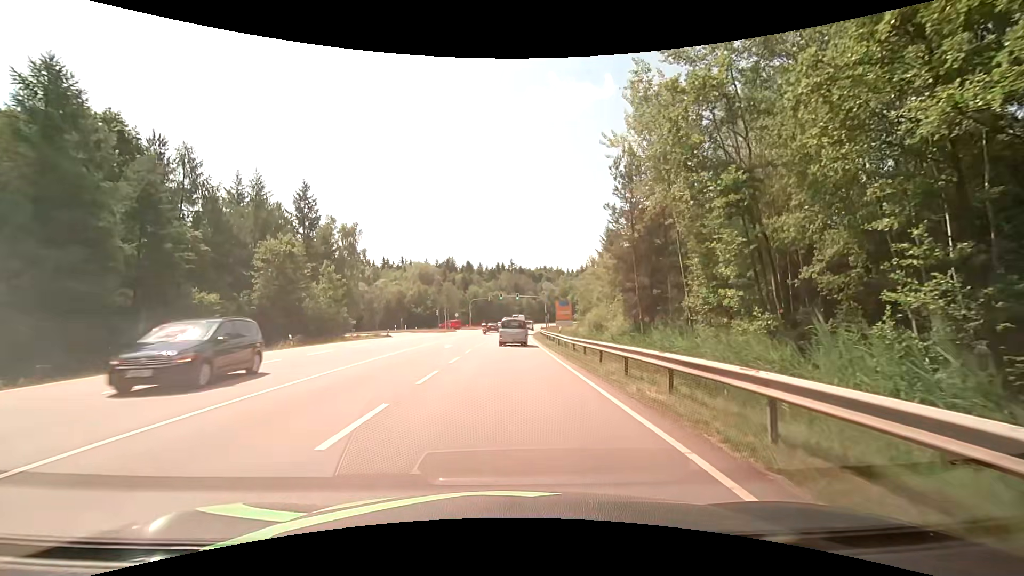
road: secondary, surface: asphalt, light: Day
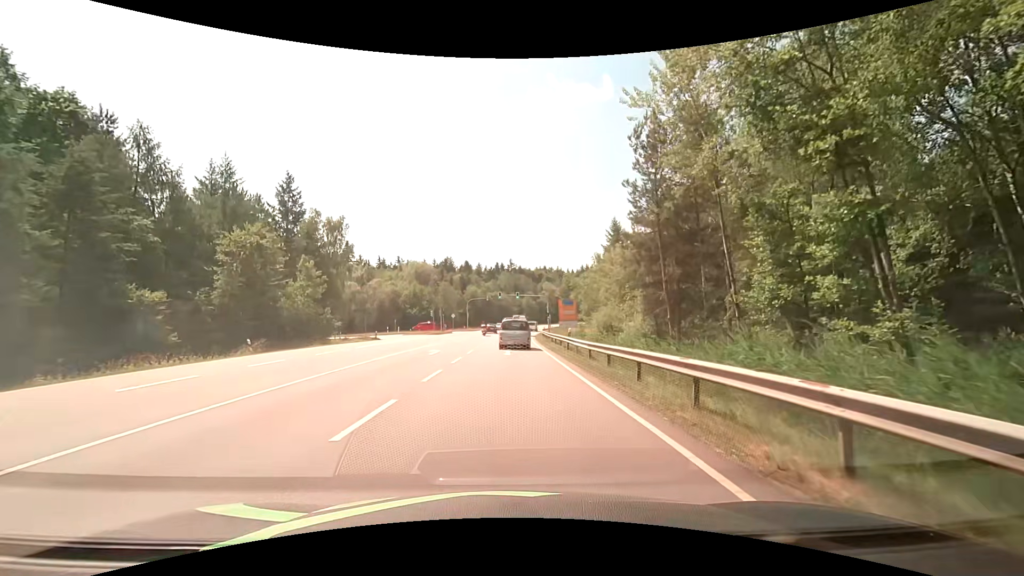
(0.0, +5.3) m; +1°
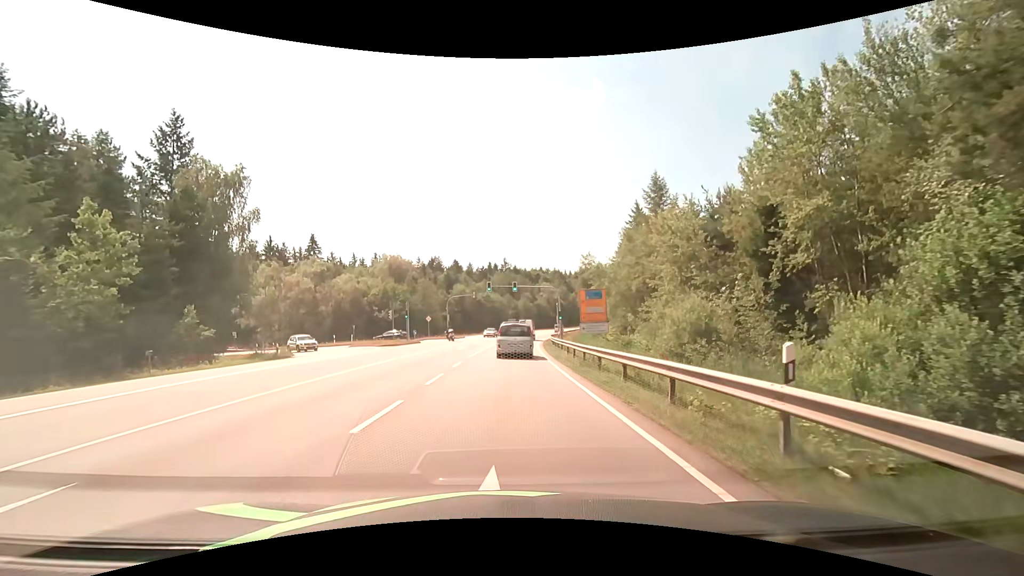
(-0.1, +23.2) m; 0°
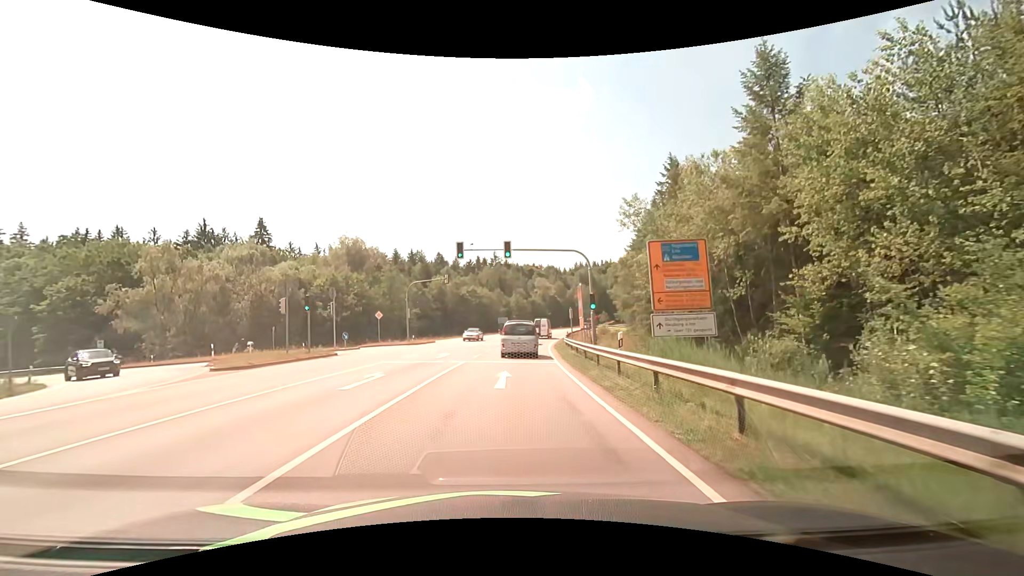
(+0.2, +23.5) m; +1°
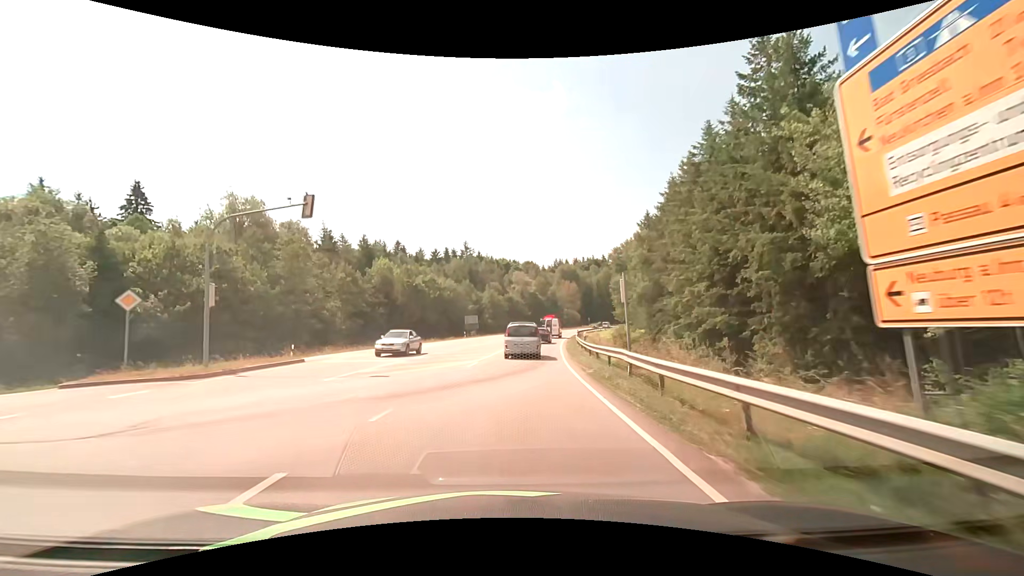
(+0.8, +29.0) m; +3°
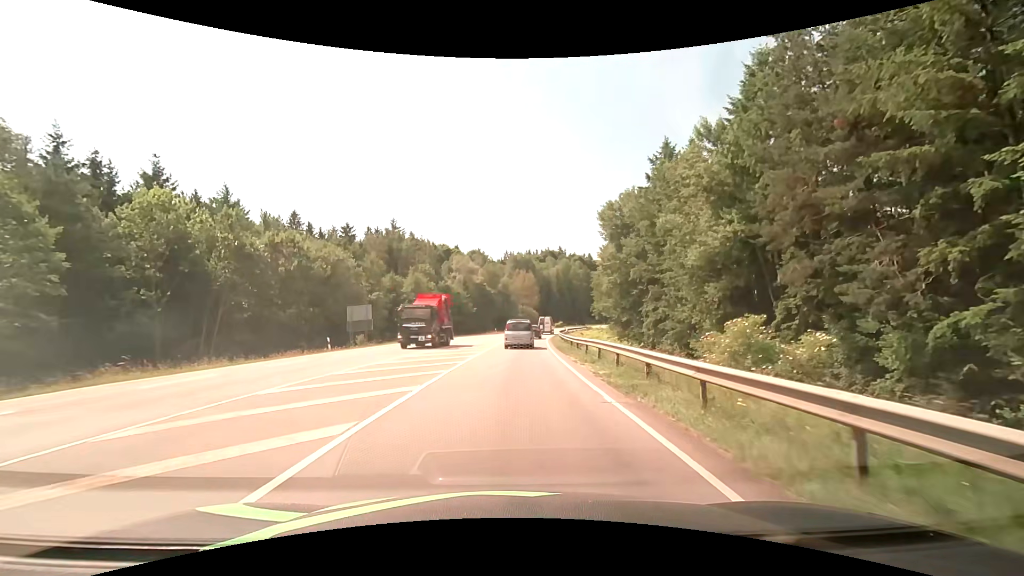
(+2.0, +38.2) m; +6°
(0, +10) (+1, +20) (+1, +30) (+2, +40) (+2, +50) (+3, +60) (+5, +70) (+6, +80) (+8, +90) (+10, +99) m
